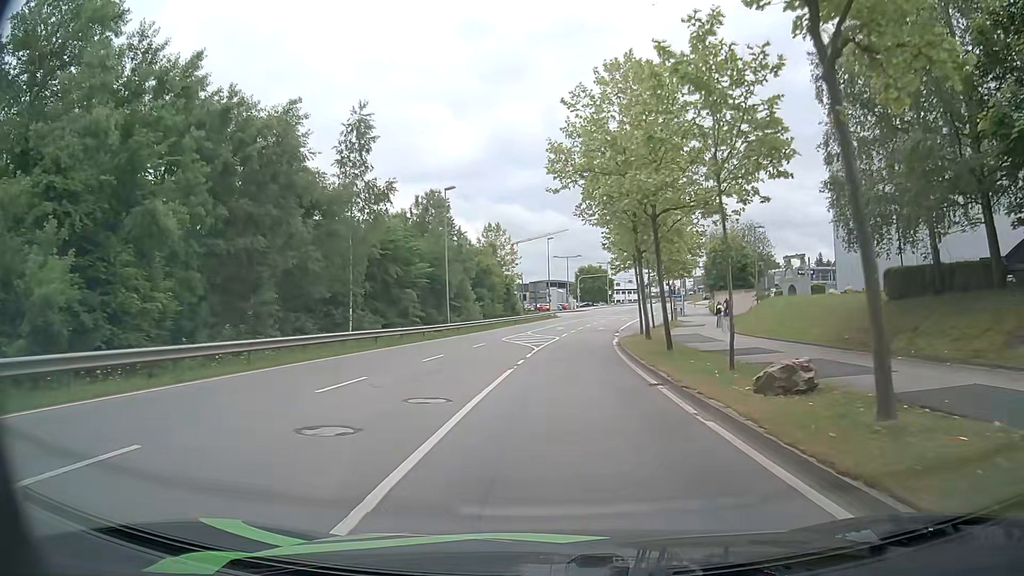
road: secondary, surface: asphalt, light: Day
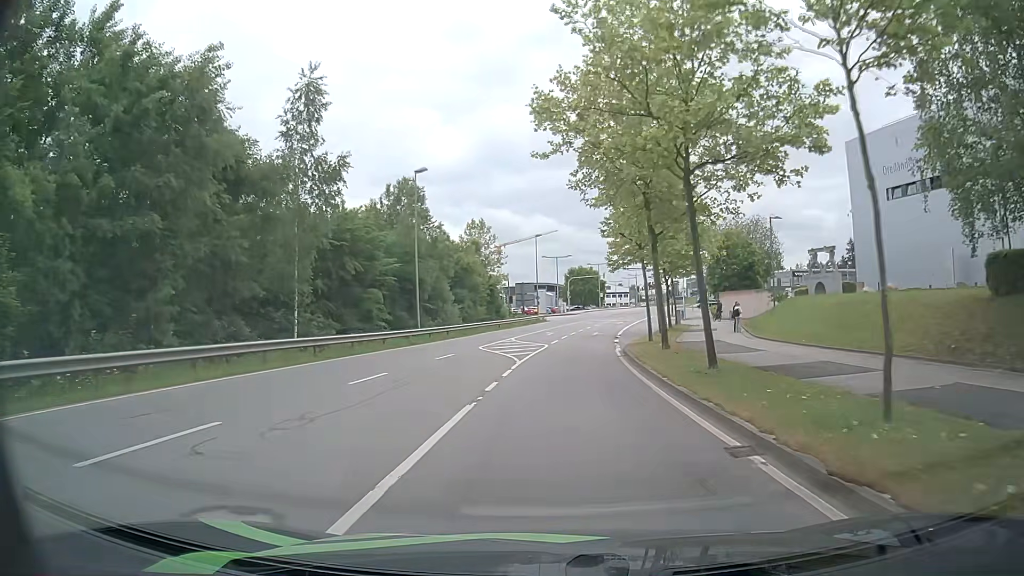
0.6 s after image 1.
(+0.1, +6.9) m; +1°
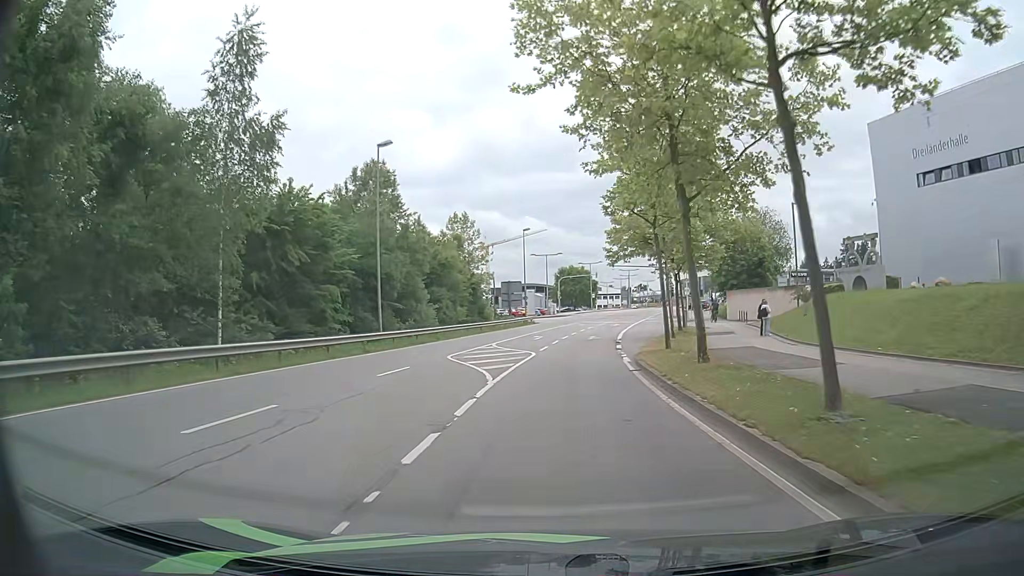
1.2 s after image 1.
(+0.1, +6.7) m; +1°
(0, +10) (0, +20) (+1, +30) (+2, +40) (+3, +50) (+5, +60) (+7, +70) (+9, +79) (+14, +88) (+23, +92) m
